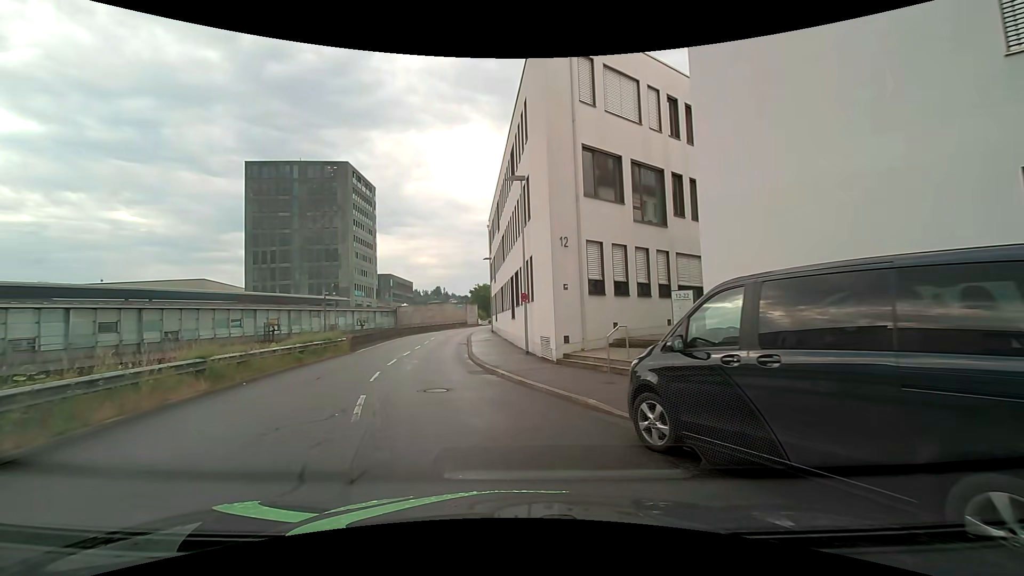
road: residential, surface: asphalt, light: Day
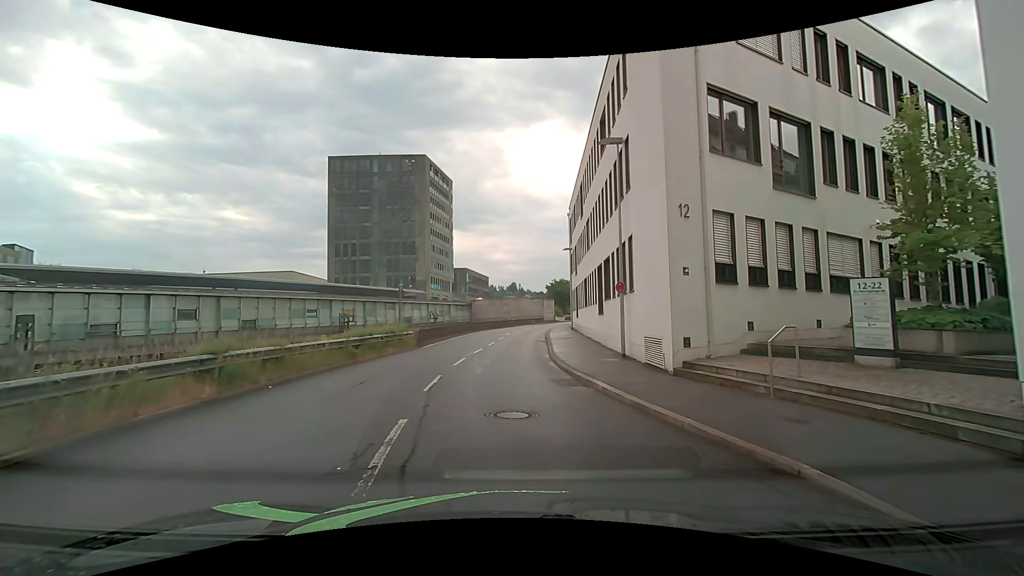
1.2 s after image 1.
(-0.4, +4.0) m; -6°
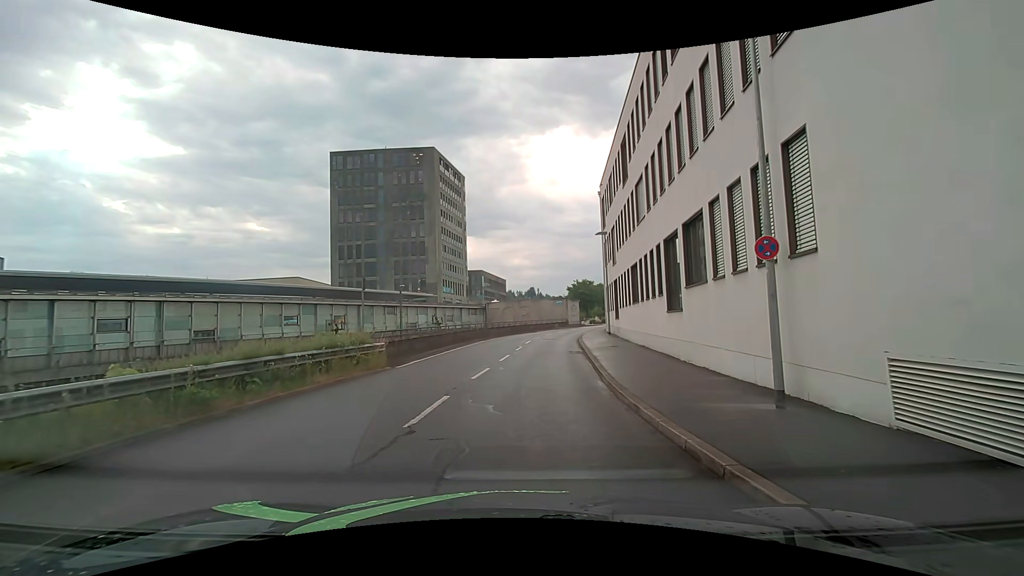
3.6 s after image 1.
(-0.5, +9.4) m; -3°
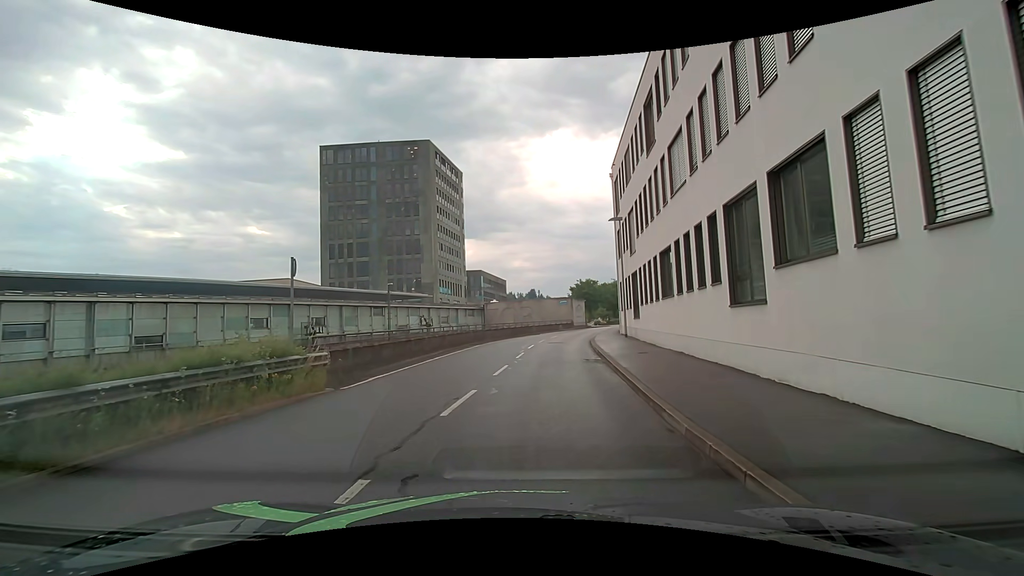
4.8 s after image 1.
(-0.1, +5.3) m; -2°
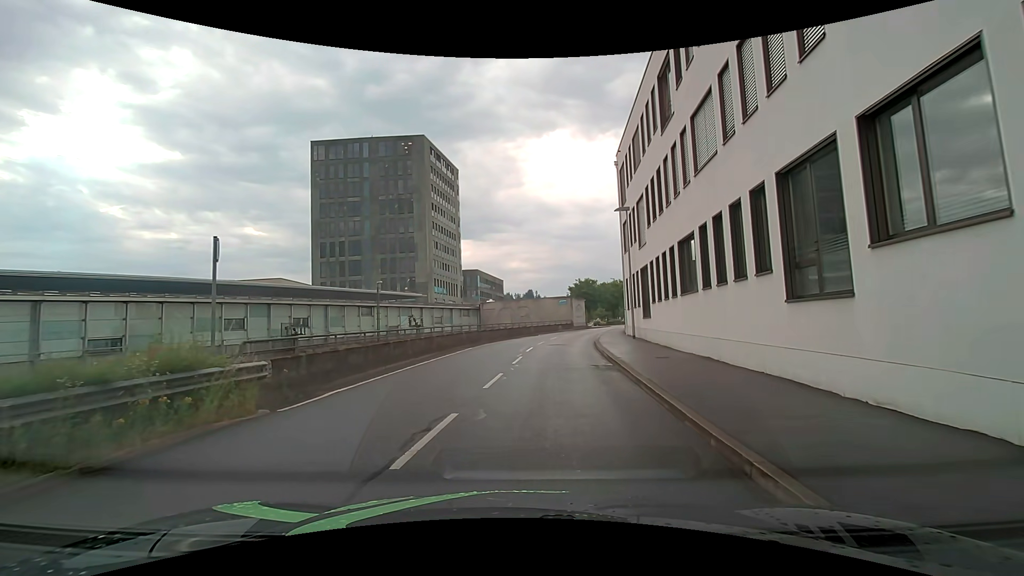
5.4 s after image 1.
(0.0, +2.8) m; +2°
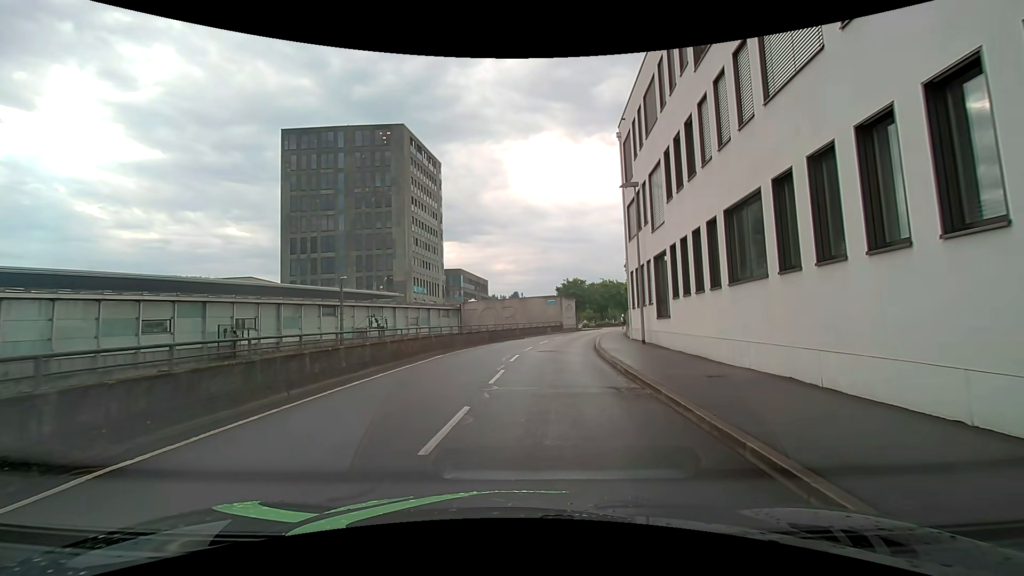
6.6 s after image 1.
(0.0, +5.4) m; +2°
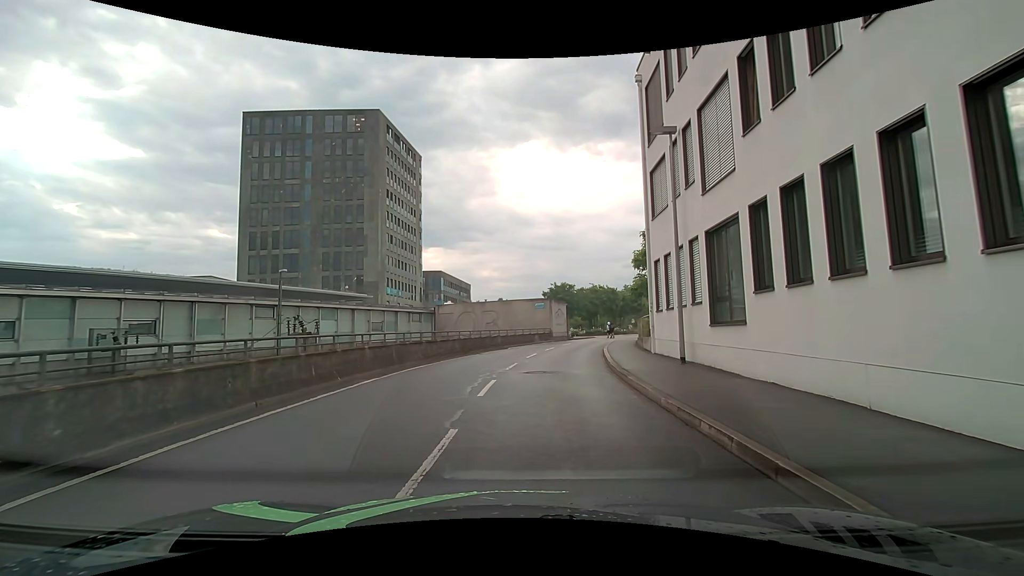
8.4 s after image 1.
(+0.2, +7.6) m; +2°
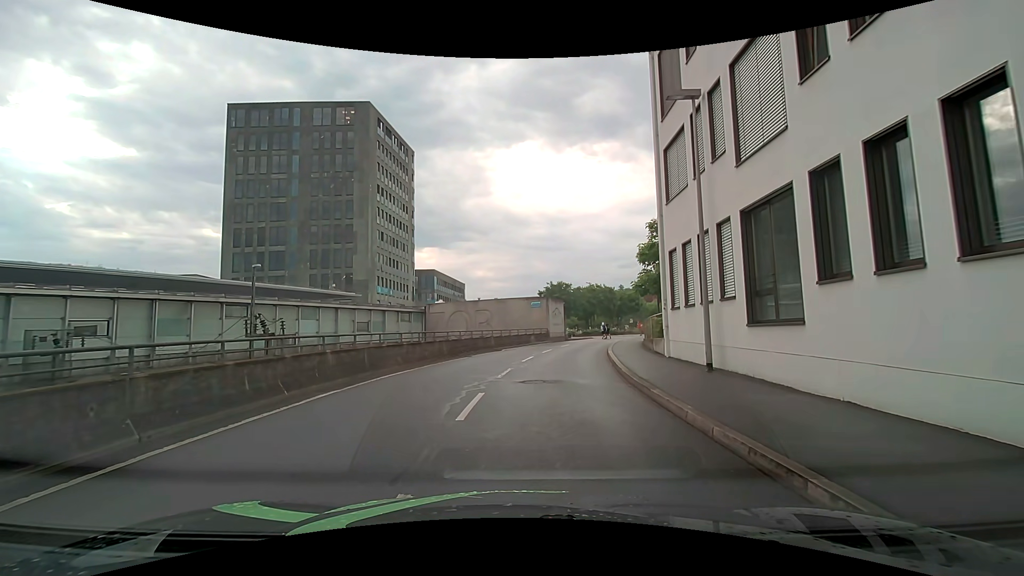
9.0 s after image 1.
(0.0, +2.6) m; +1°
(0, +10) (+1, +20) (+2, +30) (+5, +39) (+8, +49) (+12, +58) (+16, +67) (+24, +72) (+34, +72) (+44, +73) m
